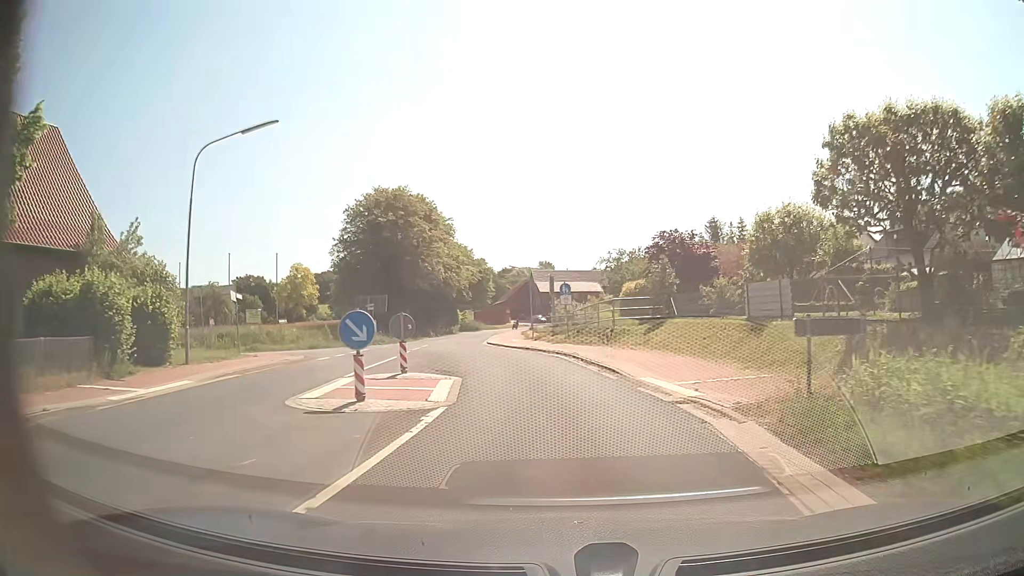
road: secondary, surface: asphalt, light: Day
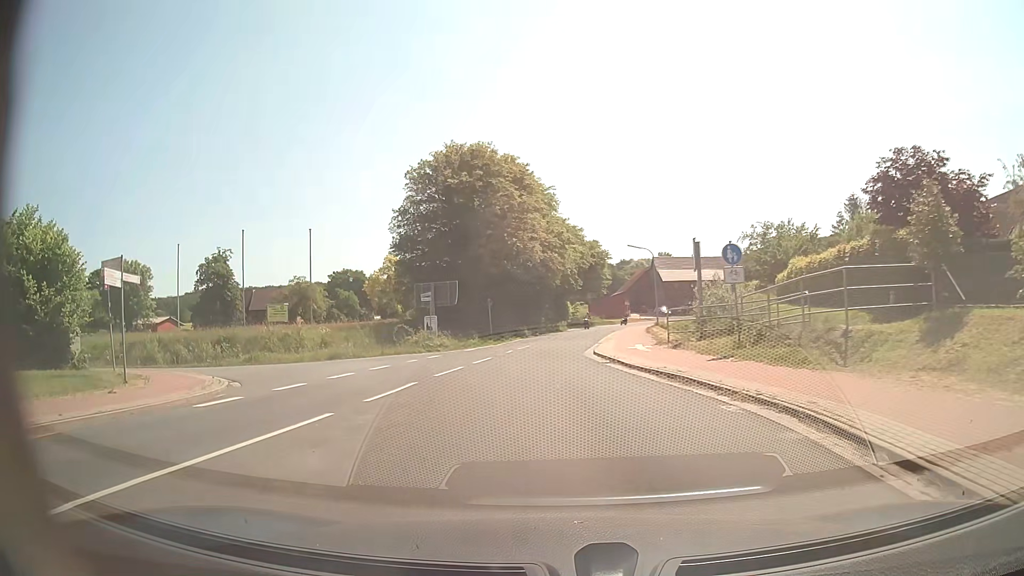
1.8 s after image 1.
(-0.9, +15.7) m; -10°
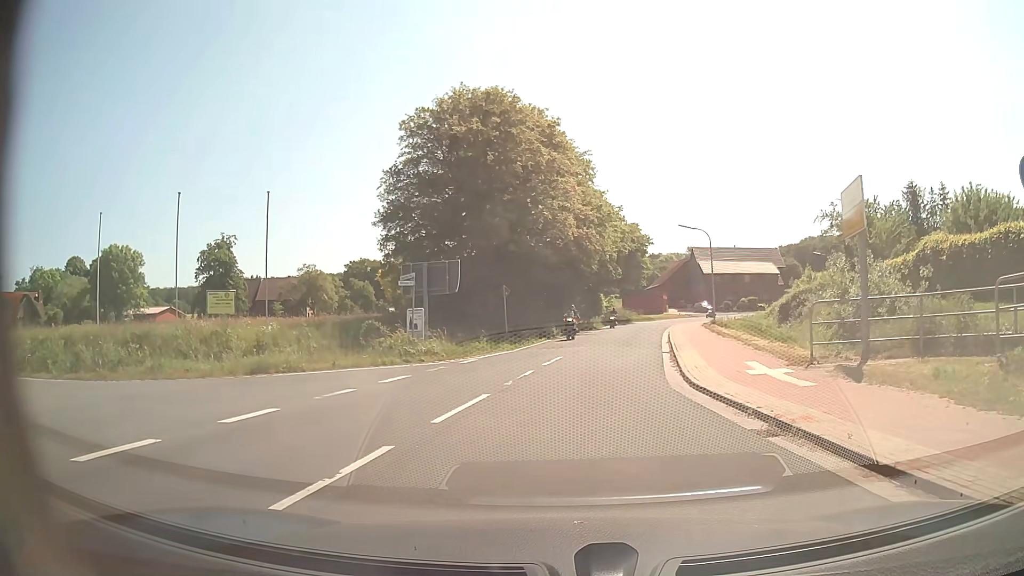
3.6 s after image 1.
(-0.6, +11.4) m; -3°
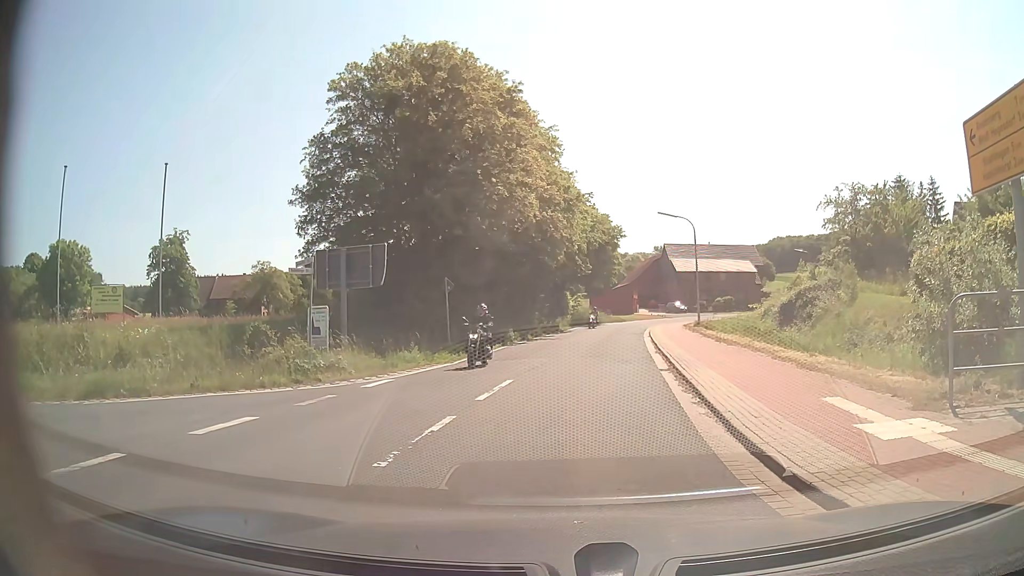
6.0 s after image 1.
(+0.2, +6.5) m; +3°
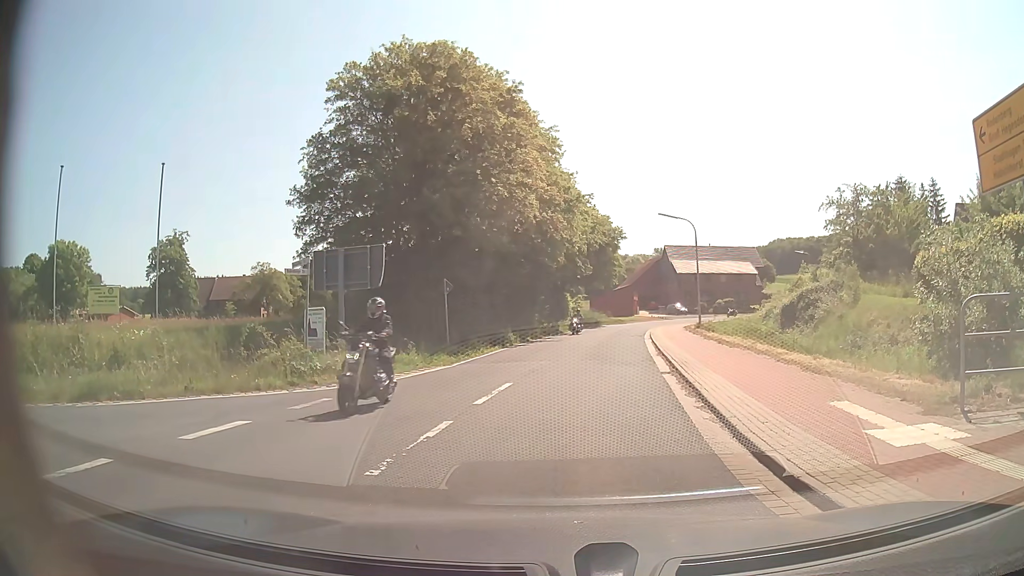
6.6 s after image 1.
(0.0, +0.3) m; 0°
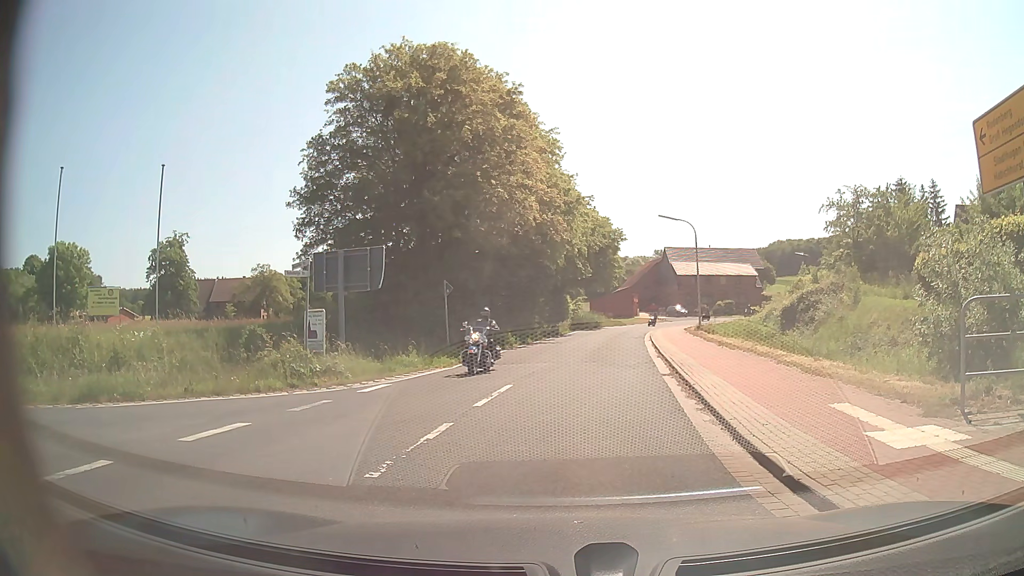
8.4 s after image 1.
(0.0, +0.1) m; 0°
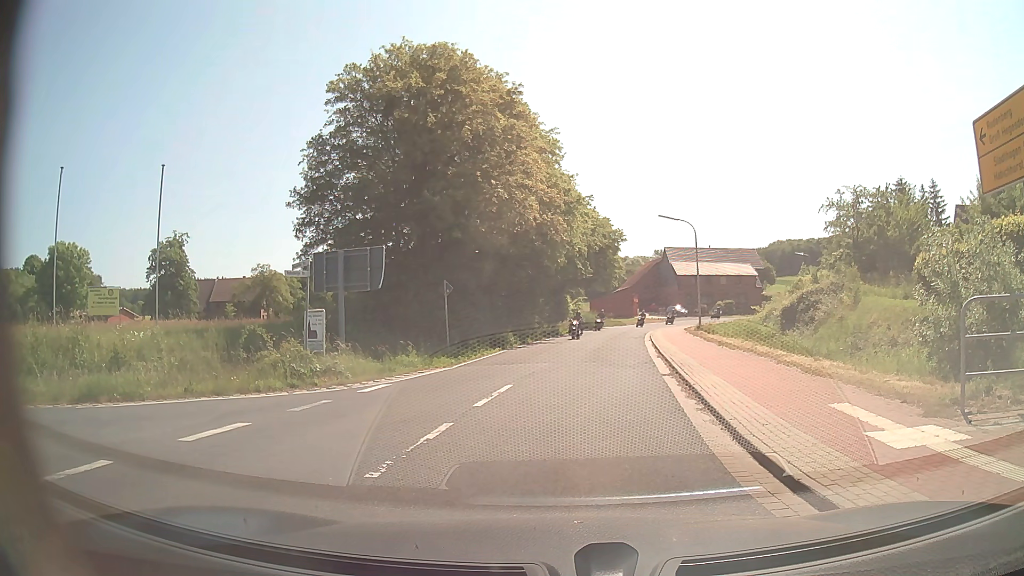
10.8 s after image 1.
(0.0, 0.0) m; 0°
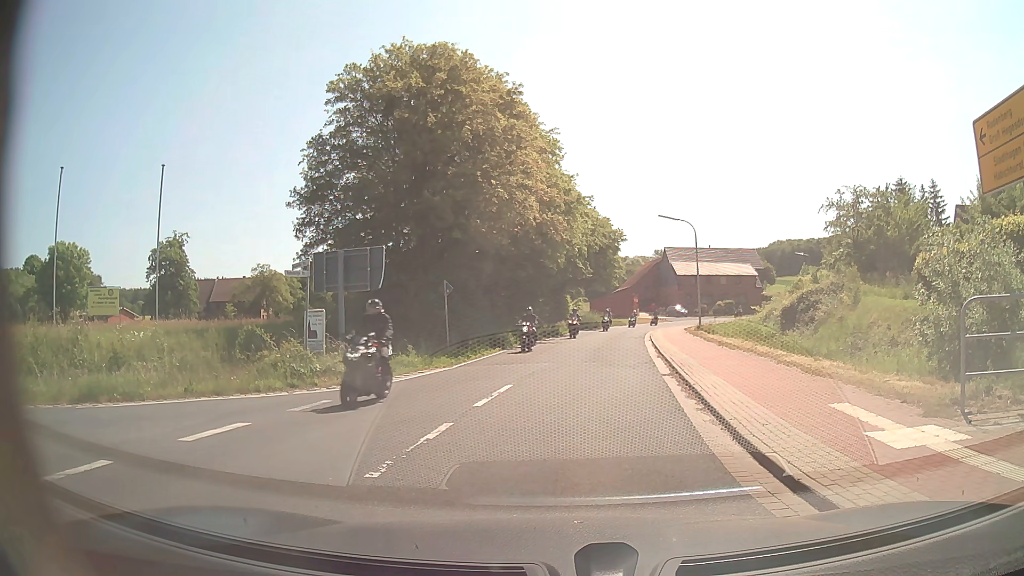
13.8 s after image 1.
(0.0, 0.0) m; 0°
